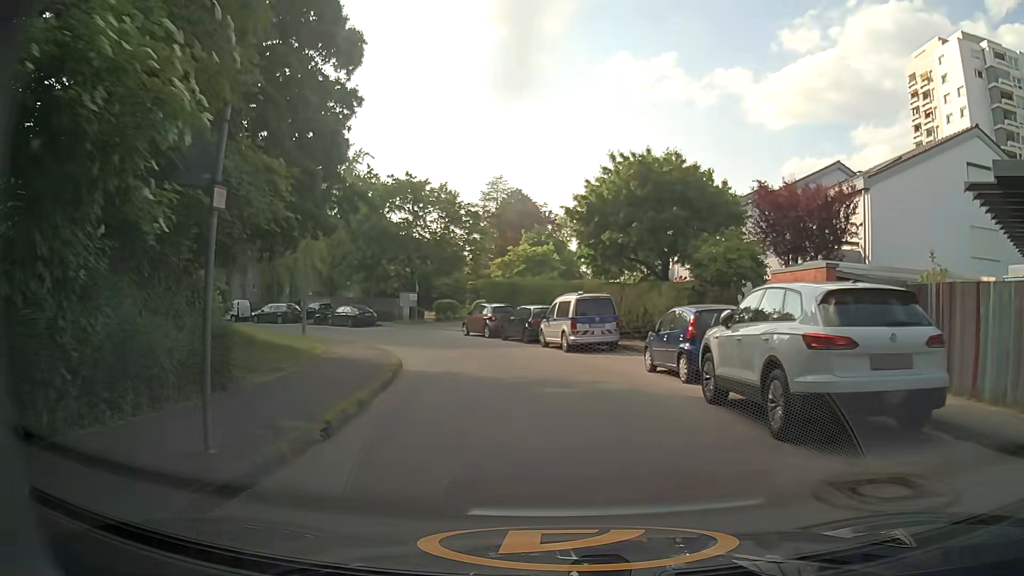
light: Day
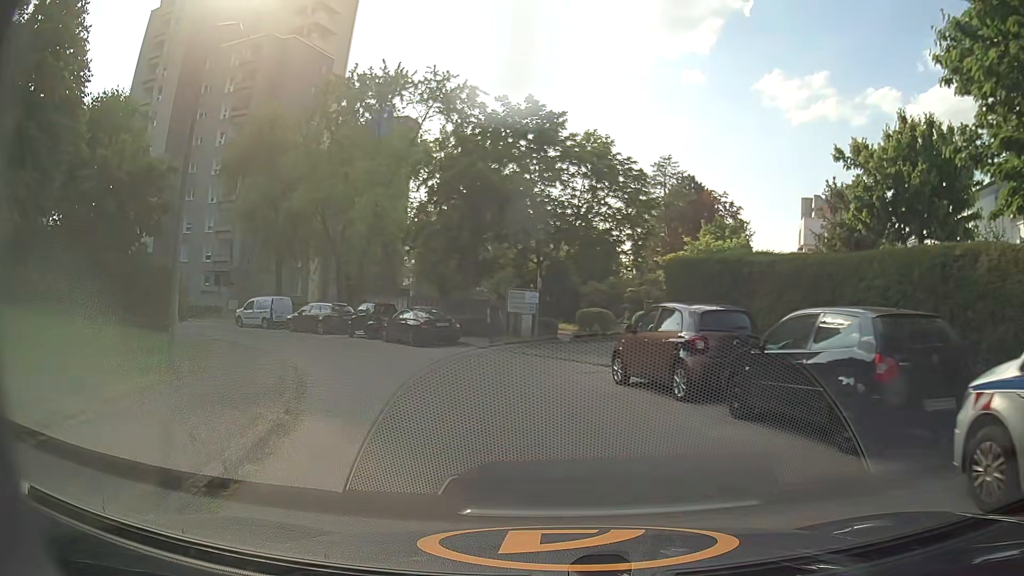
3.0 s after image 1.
(-2.3, +19.5) m; -15°
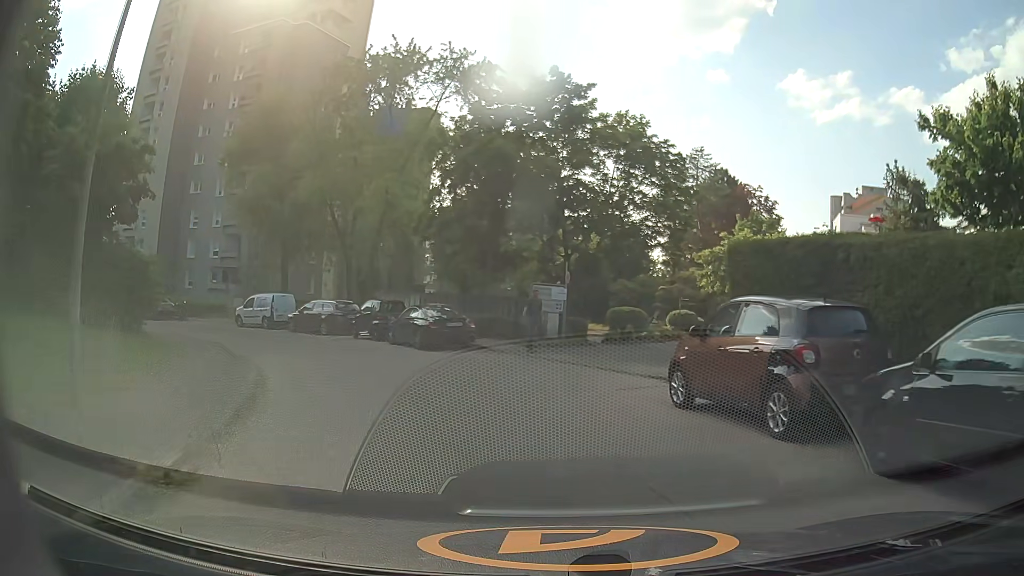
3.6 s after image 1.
(-0.1, +3.3) m; -2°
